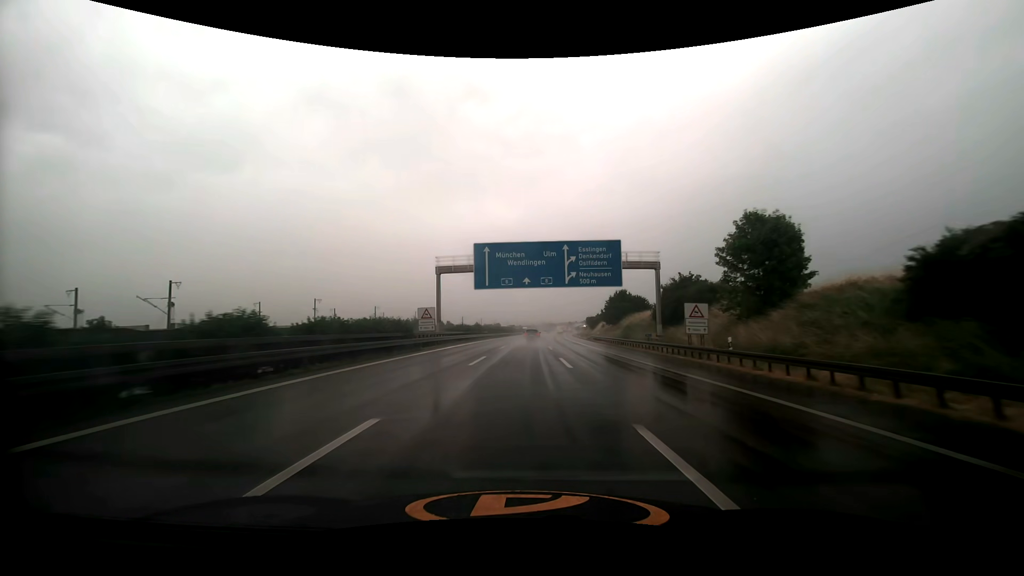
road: motorway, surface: asphalt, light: Day
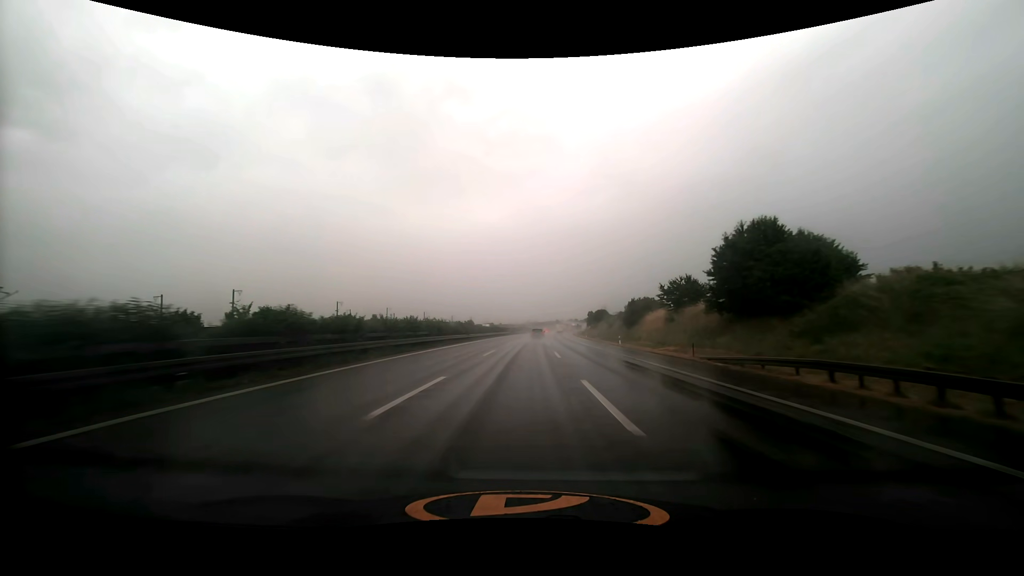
(+1.2, +66.3) m; +2°
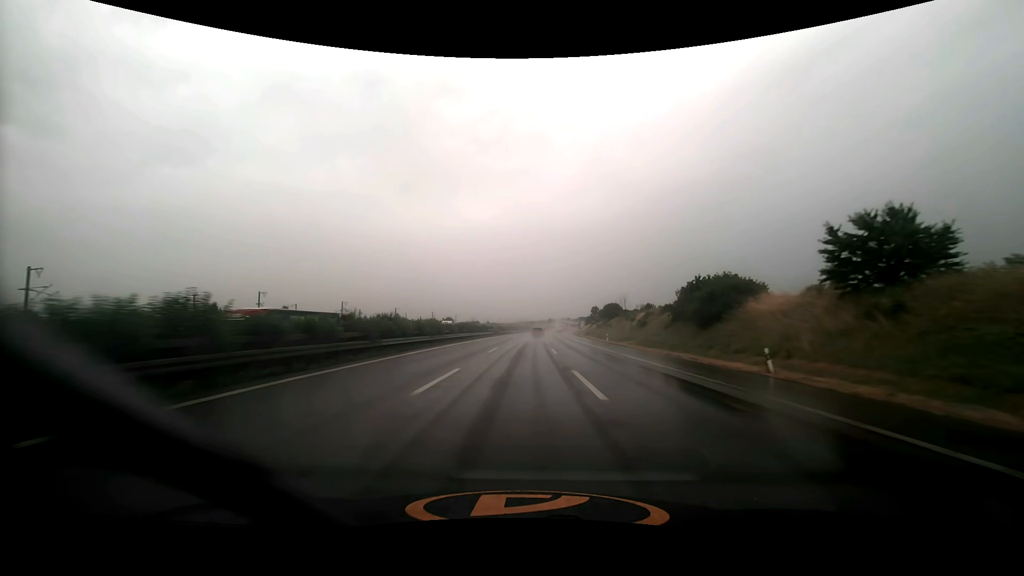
(+0.3, +33.6) m; +1°
(0, +10) (0, +20) (0, +30) (0, +40) (+1, +50) (+1, +60) (+1, +70) (+2, +80) (+2, +90) (+2, +100) m
